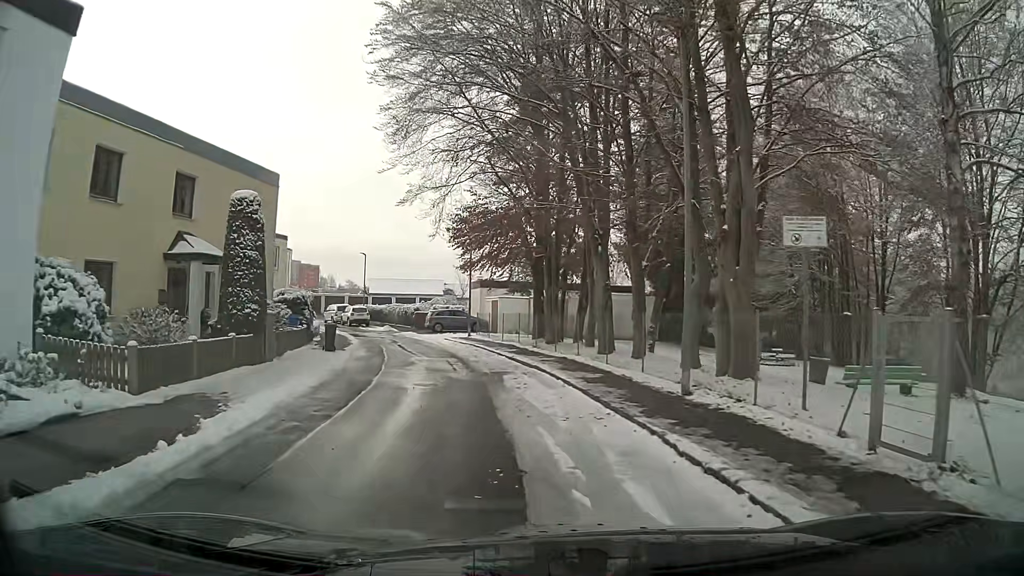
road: residential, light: Day
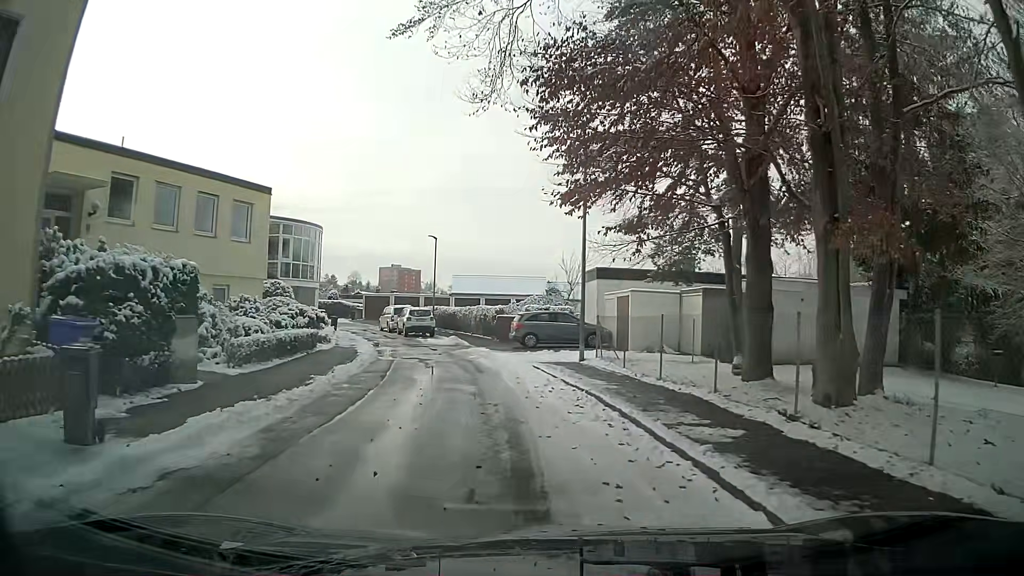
(-1.5, +17.5) m; -9°
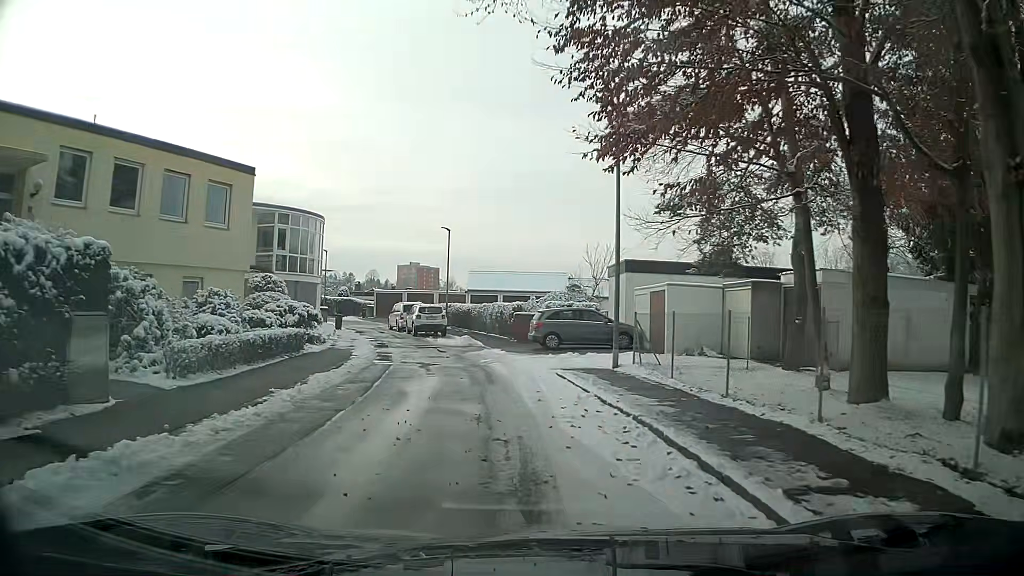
(0.0, +3.3) m; -2°
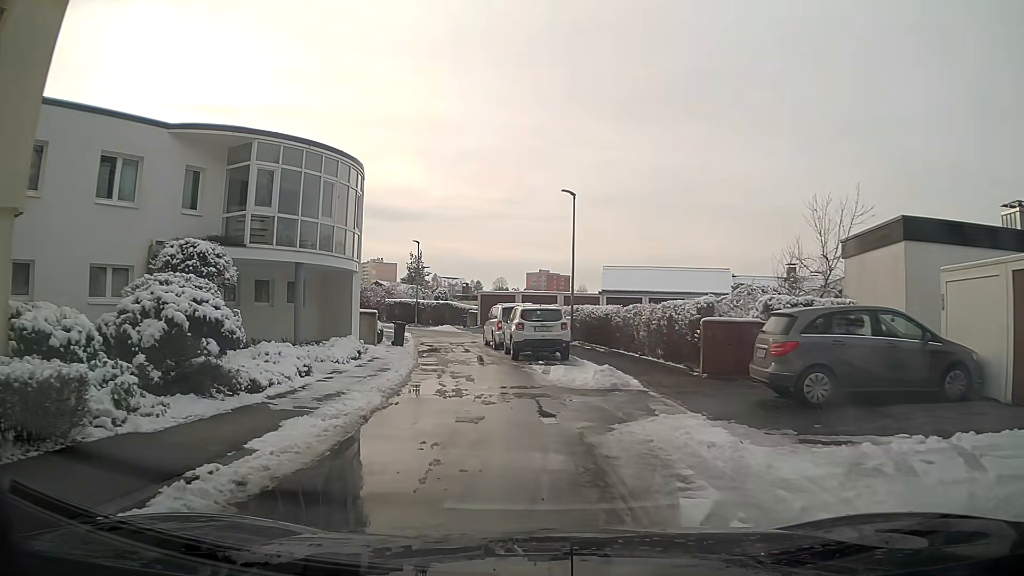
(-1.1, +15.1) m; -11°
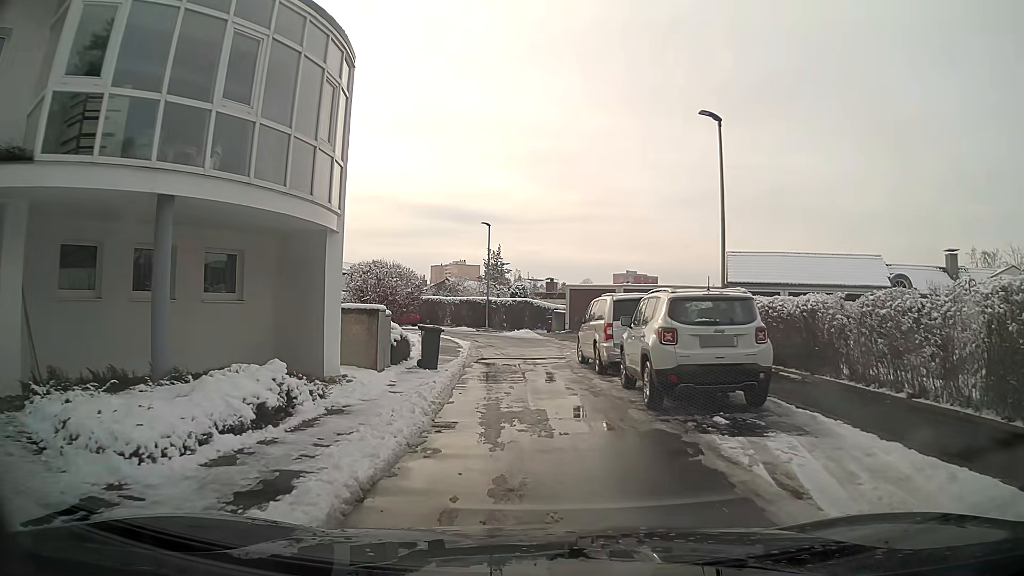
(-0.8, +11.2) m; -7°
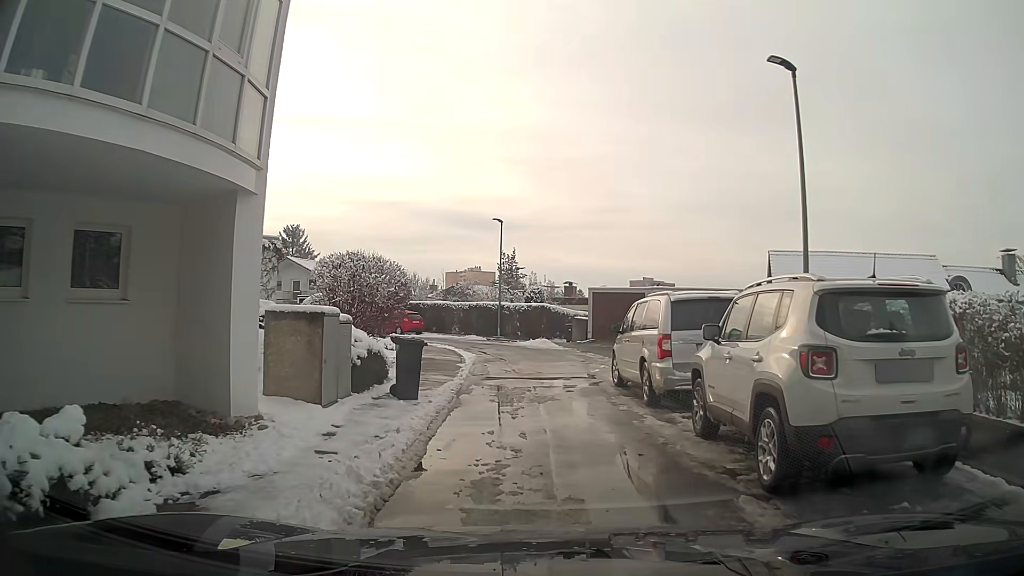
(0.0, +4.4) m; -1°
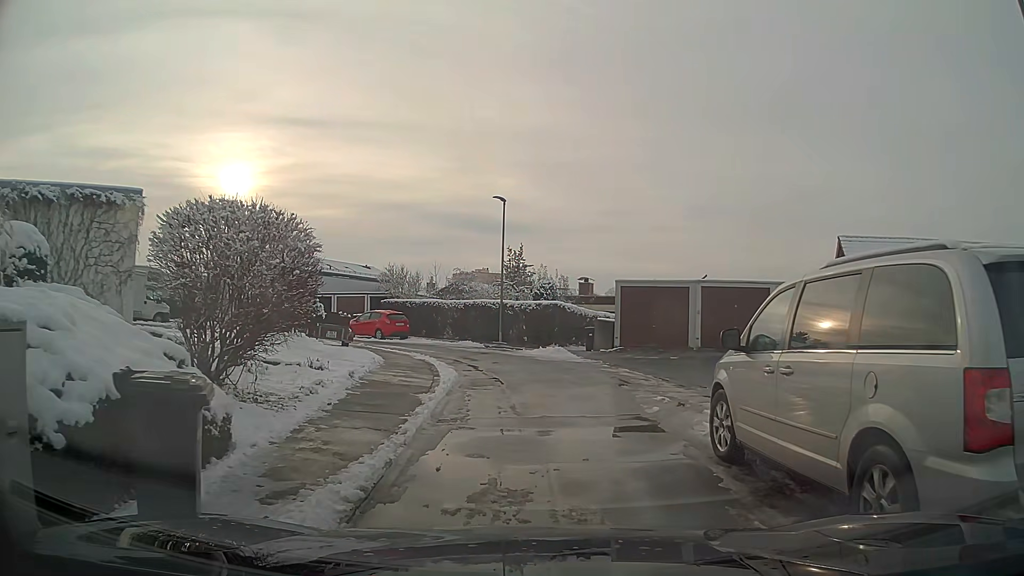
(-0.1, +7.2) m; -2°
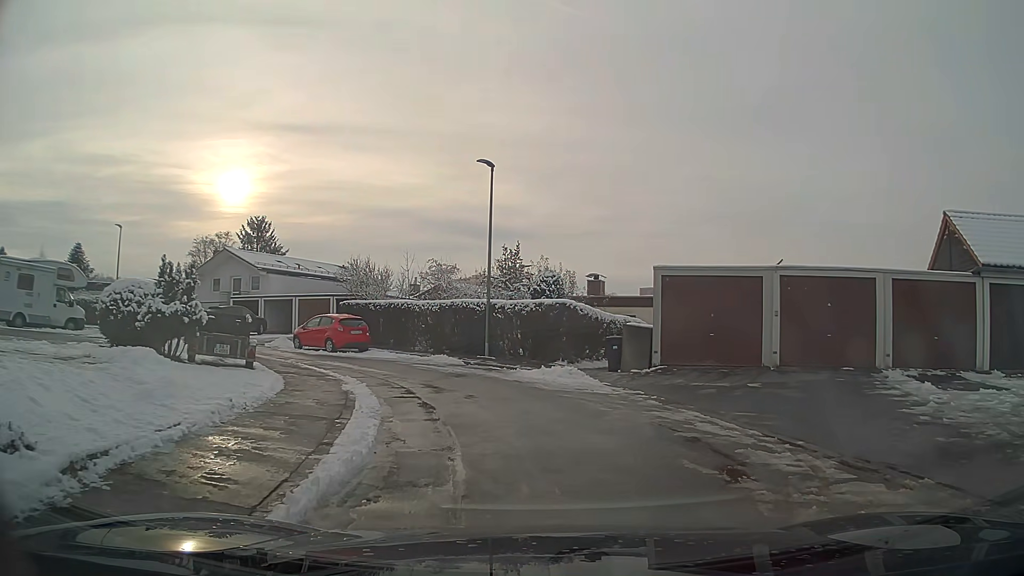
(+0.1, +8.1) m; +2°
(0, +10) (-5, +19) (-12, +26) (-21, +31) (-30, +33) (-40, +33) (-50, +34) (-57, +41) (-64, +48) (-72, +54) m
